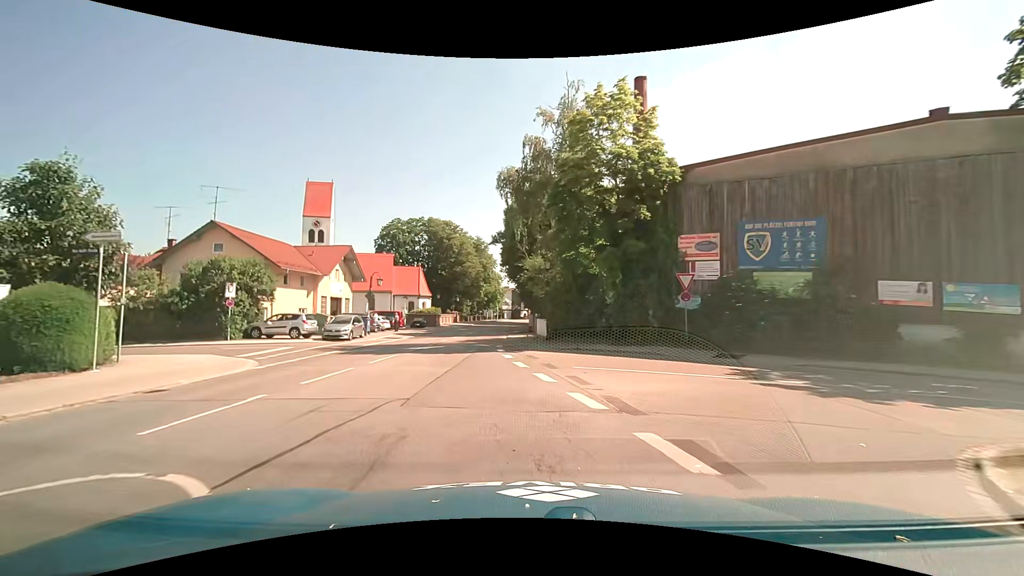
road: tertiary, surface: asphalt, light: Day
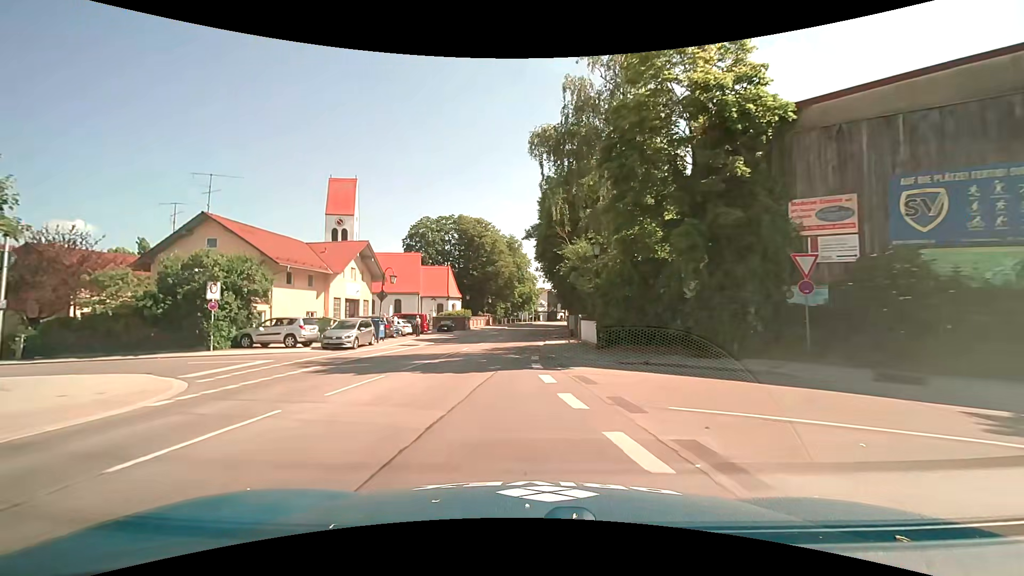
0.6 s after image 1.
(-0.3, +6.0) m; -4°
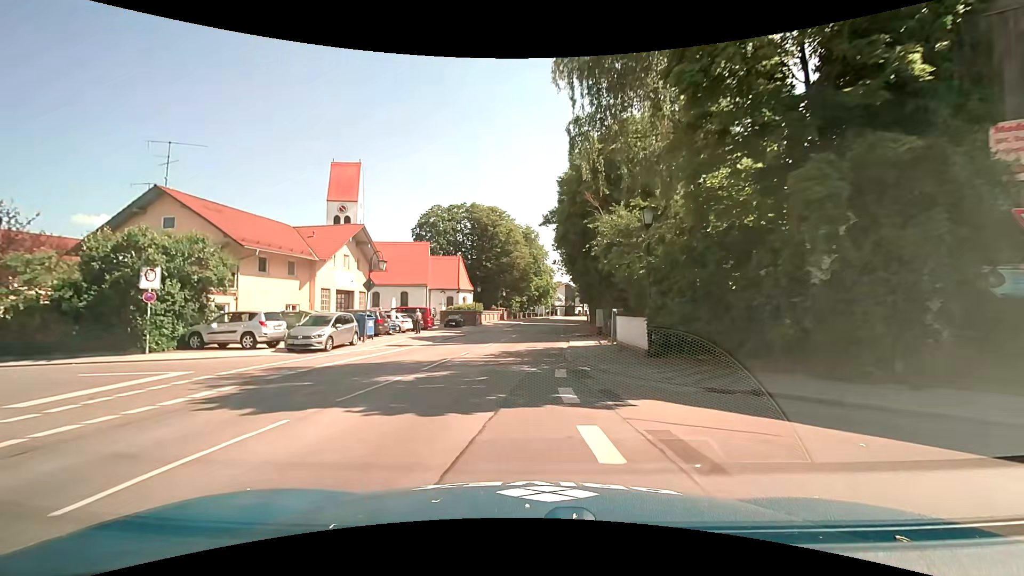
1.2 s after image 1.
(-0.2, +5.8) m; -3°
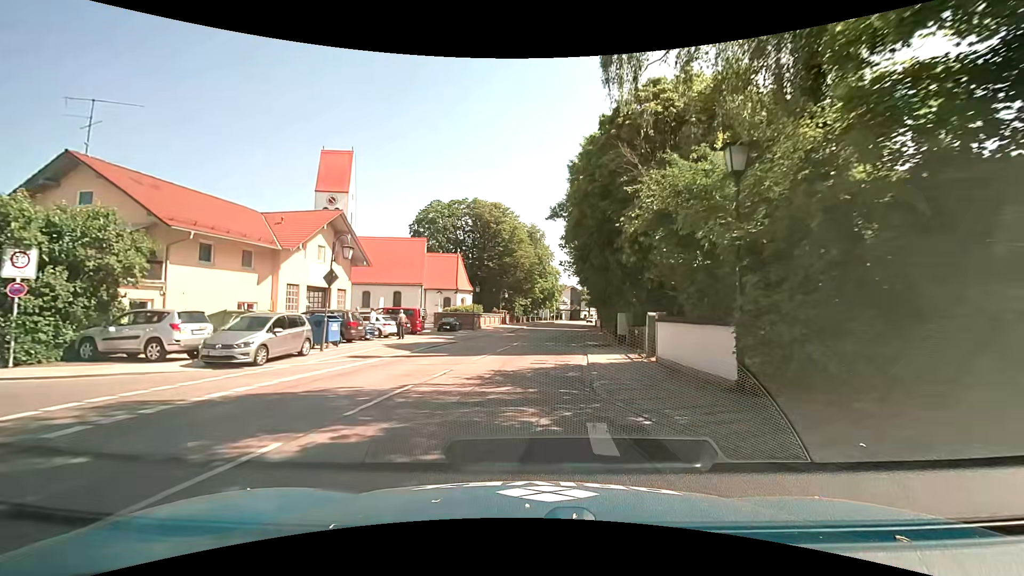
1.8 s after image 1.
(0.0, +5.6) m; 0°
